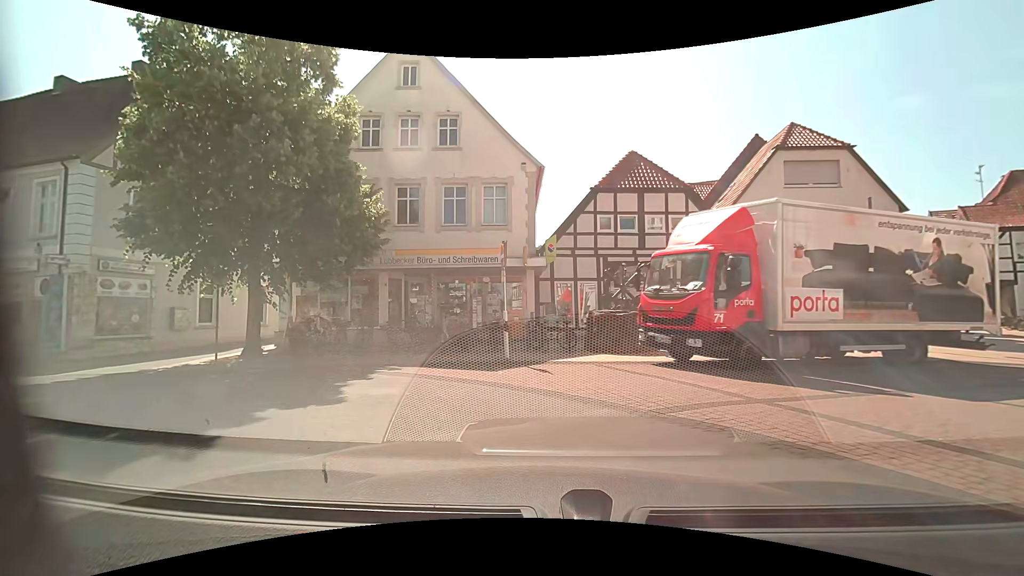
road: residential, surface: asphalt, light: Day
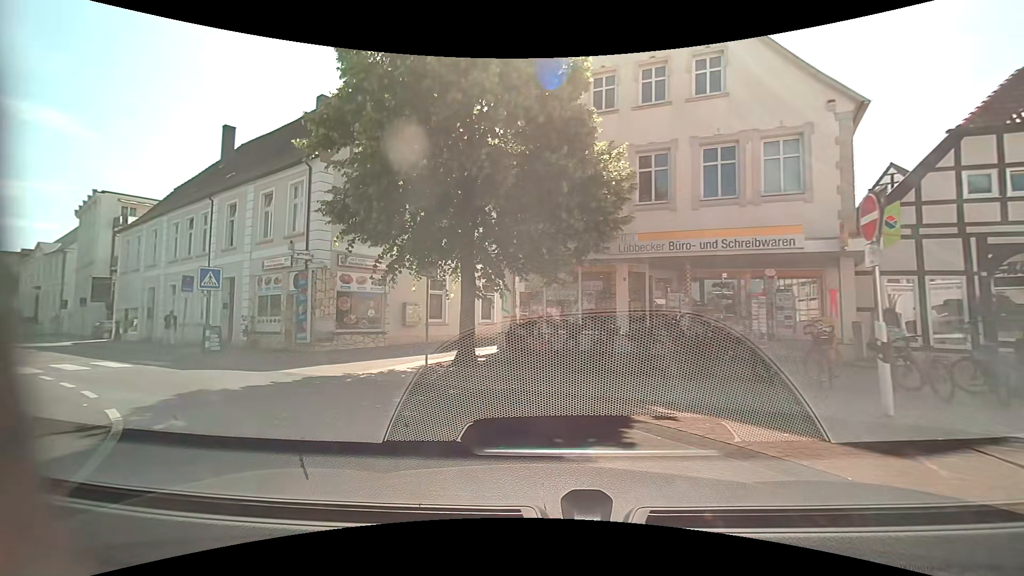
(-1.0, +4.5) m; -26°
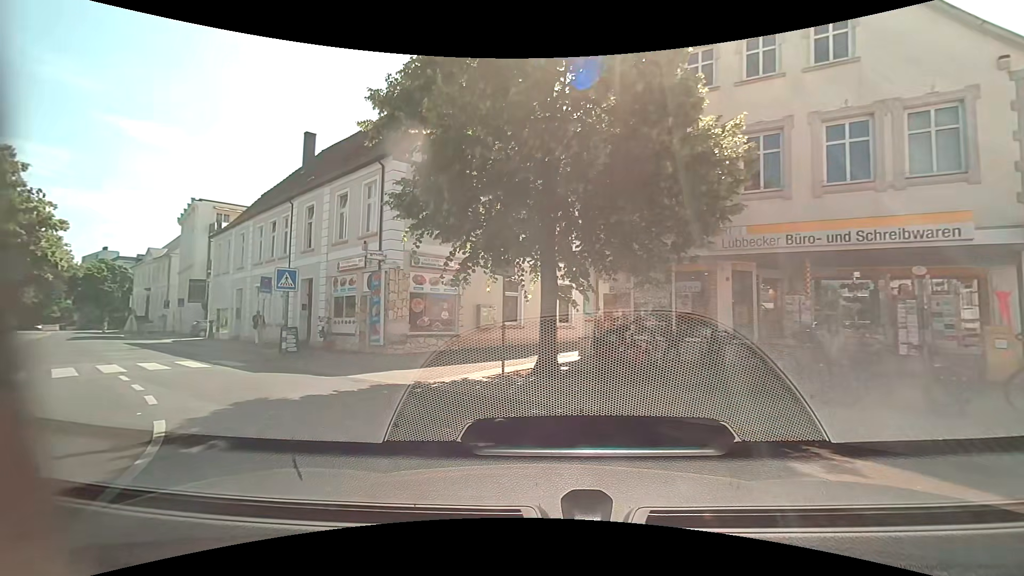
(-0.1, +1.4) m; -9°
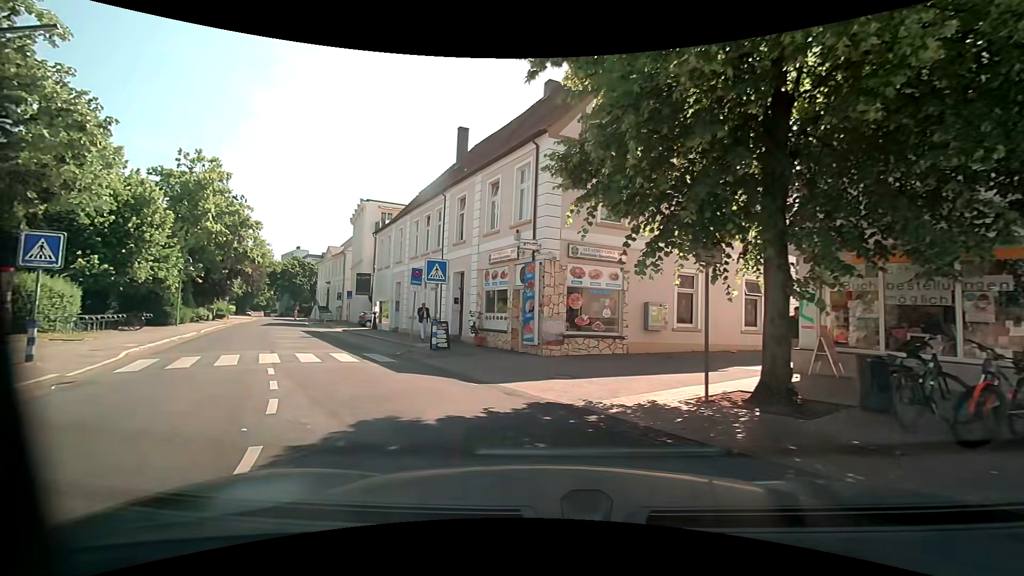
(-0.4, +2.6) m; -17°
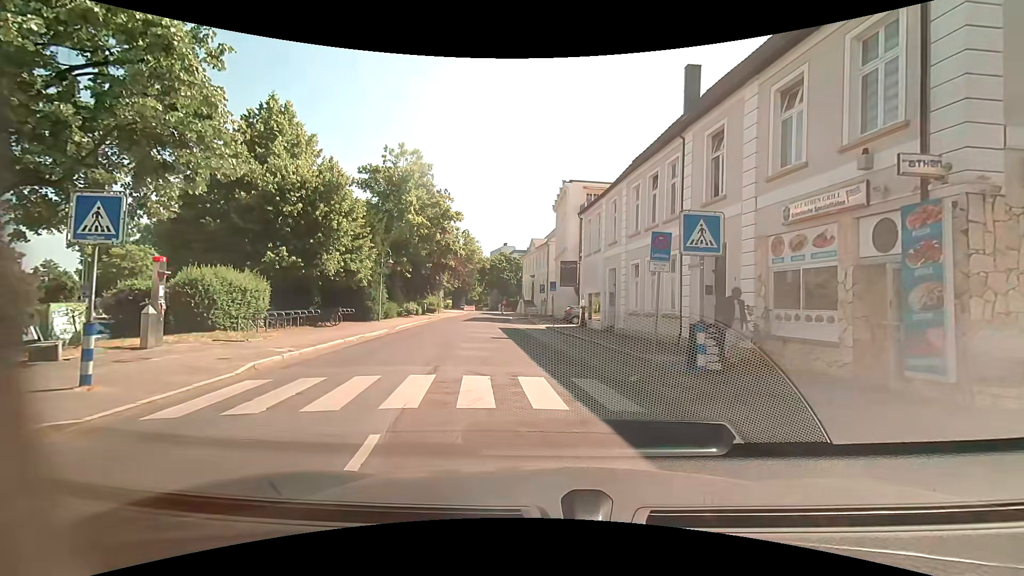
(-2.0, +7.3) m; -24°
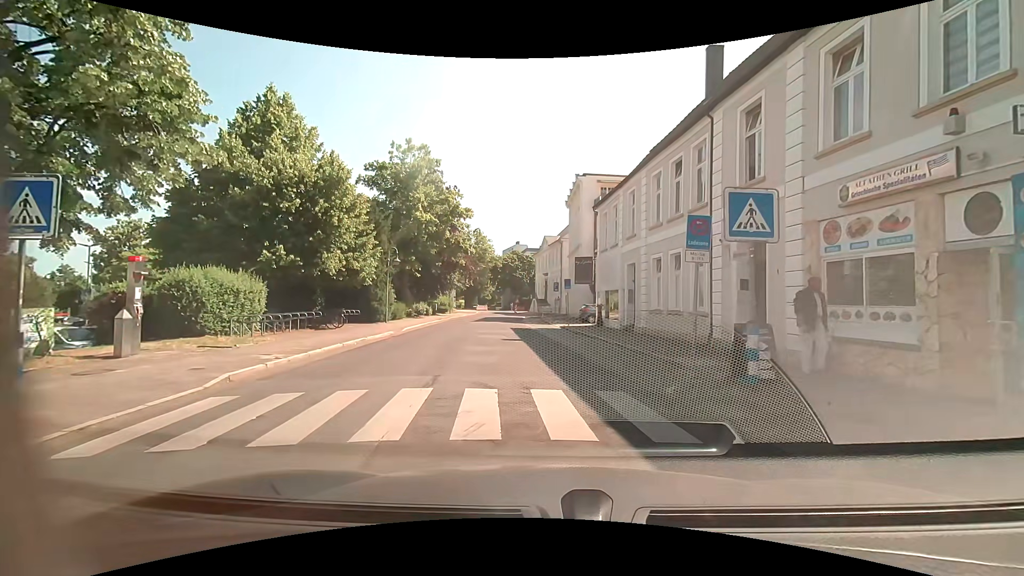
(0.0, +1.5) m; 0°
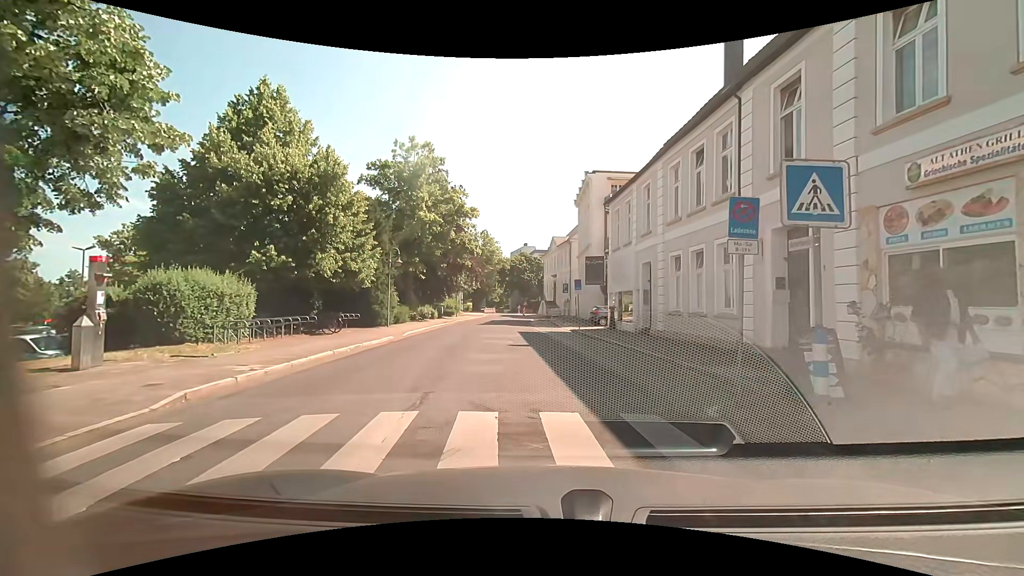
(0.0, +1.5) m; +1°
